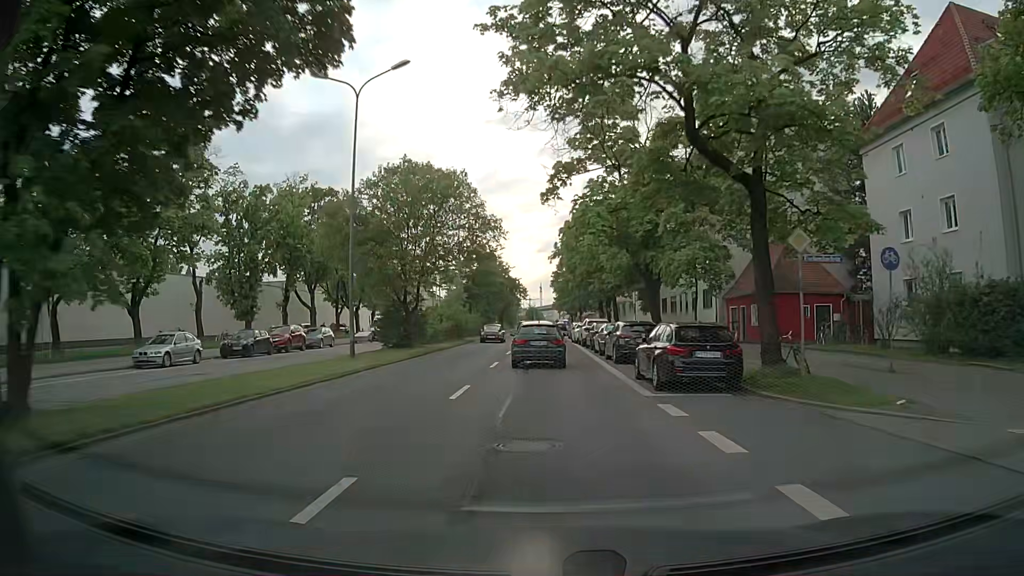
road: secondary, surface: asphalt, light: Day
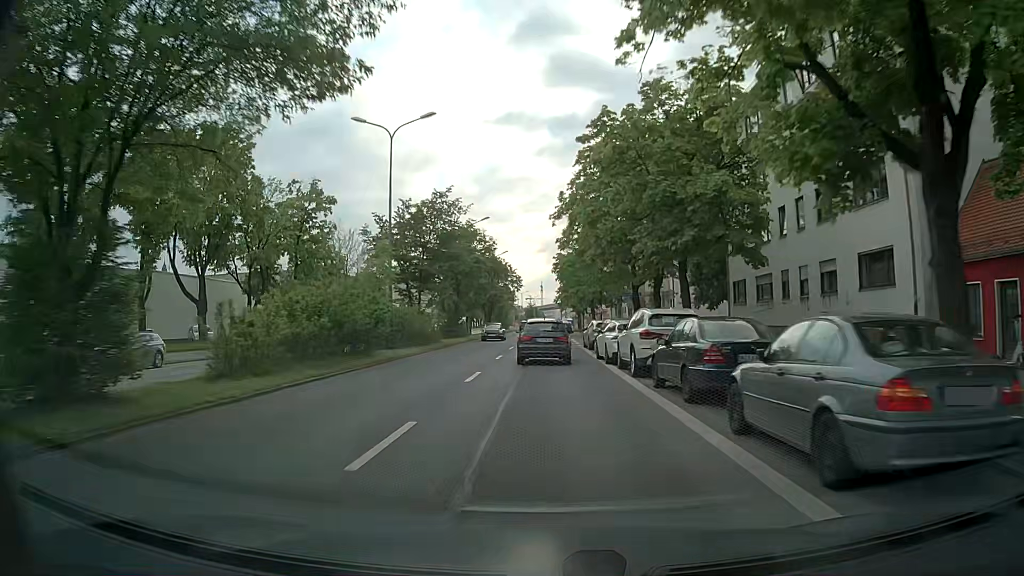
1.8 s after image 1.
(0.0, +24.0) m; 0°
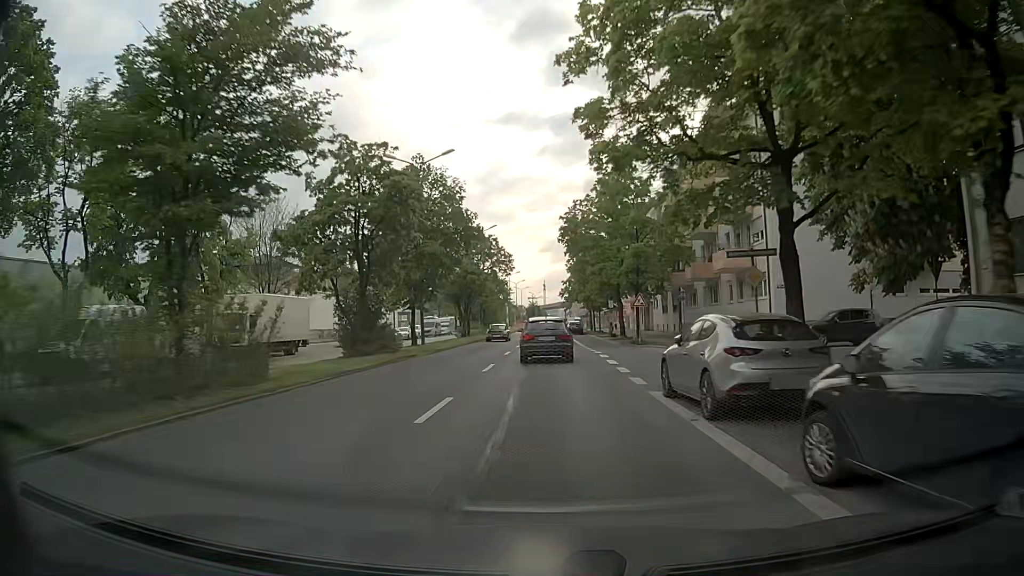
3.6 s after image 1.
(-0.2, +24.1) m; -1°
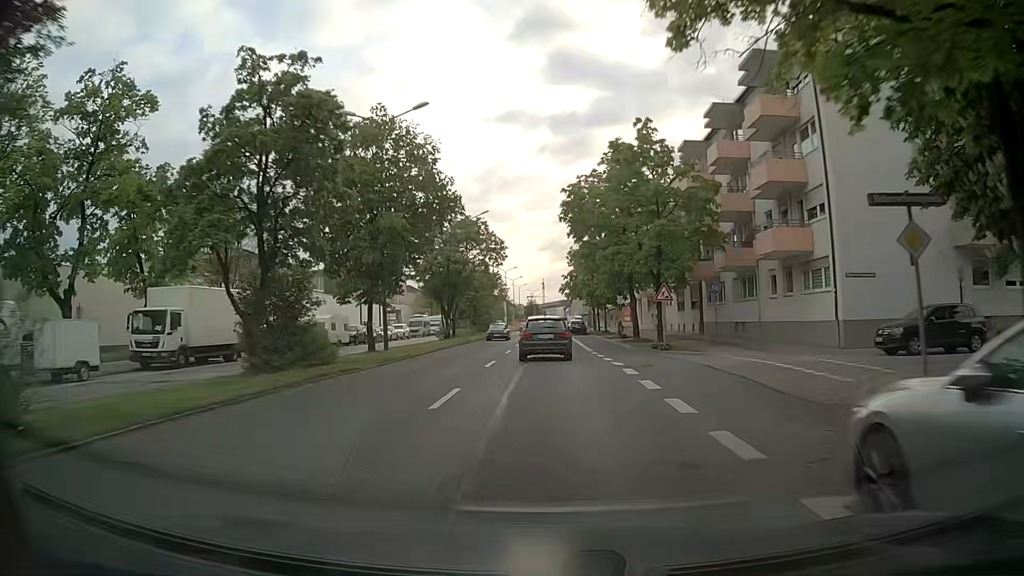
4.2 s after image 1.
(0.0, +8.0) m; +1°
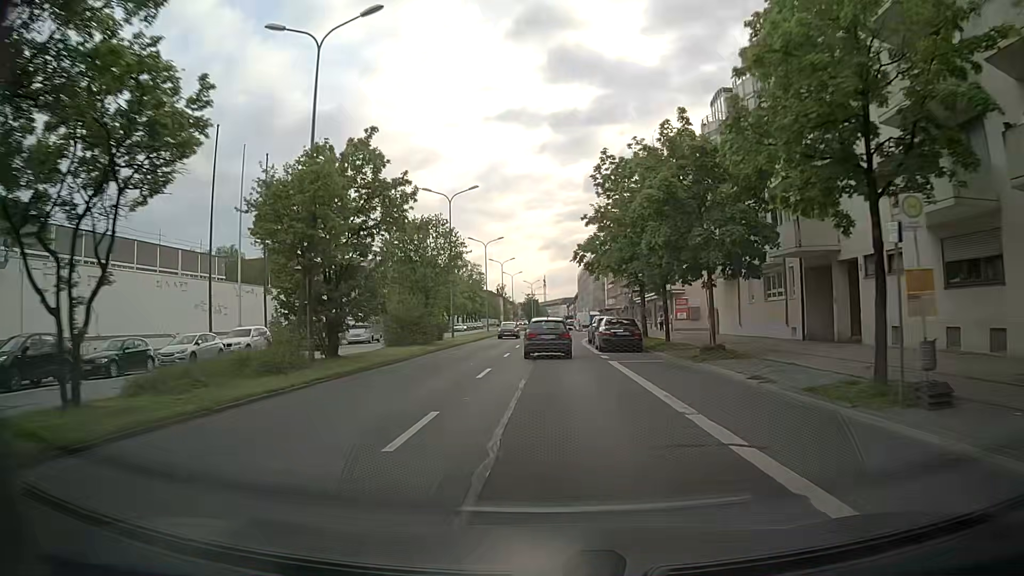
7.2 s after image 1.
(-0.2, +39.2) m; +1°
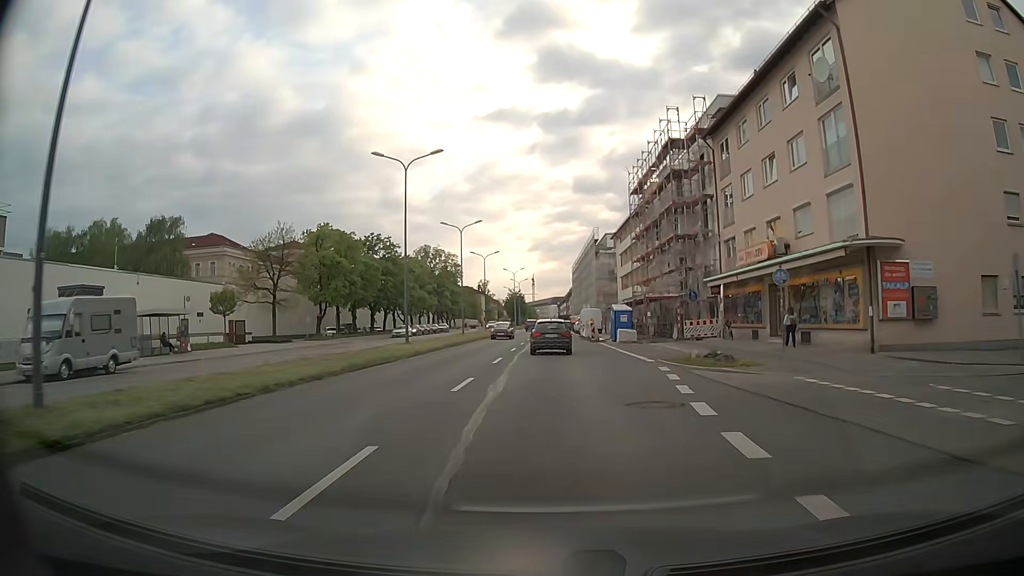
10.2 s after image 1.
(-0.8, +39.1) m; -1°
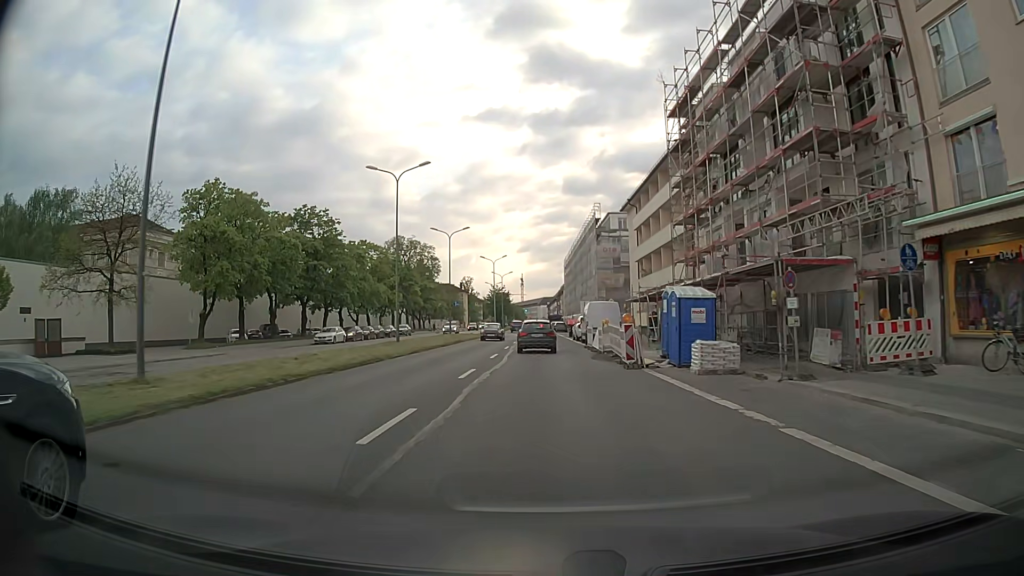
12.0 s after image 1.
(+0.3, +24.0) m; +1°
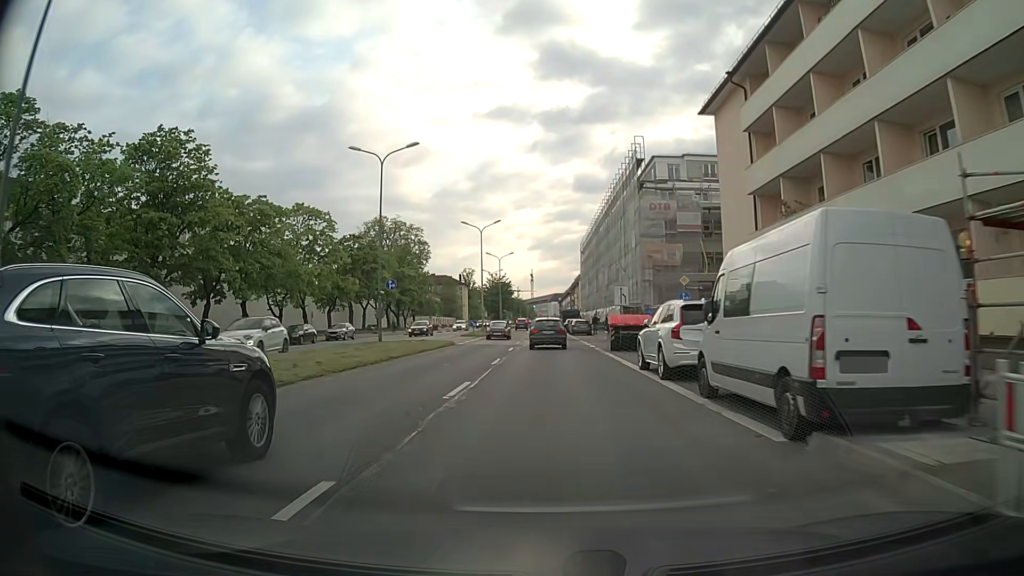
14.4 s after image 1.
(-0.4, +32.0) m; -1°
(0, +10) (0, +20) (0, +30) (0, +40) (0, +50) (0, +60) (0, +70) (0, +80) (0, +90) (0, +100) m
